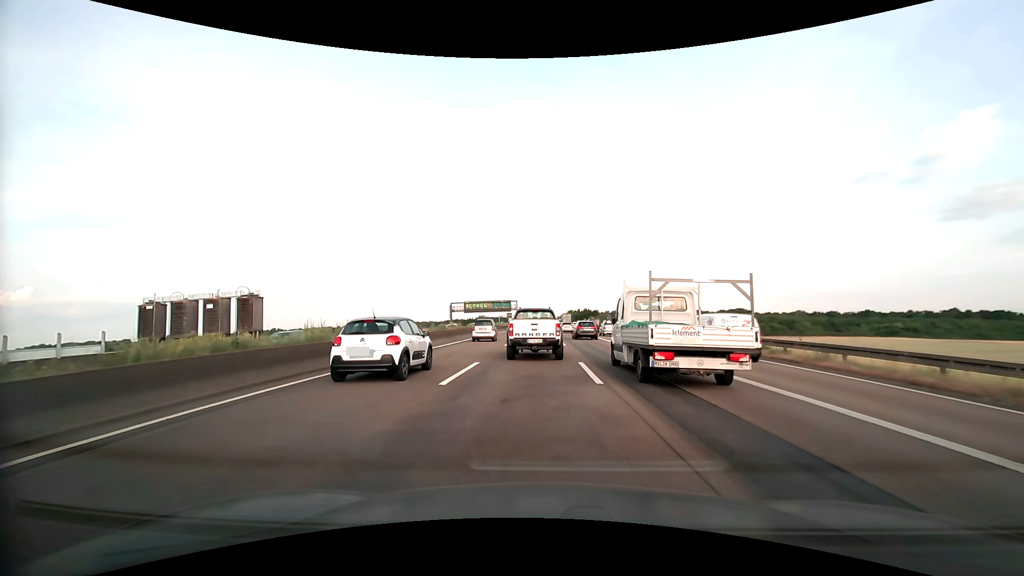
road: motorway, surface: asphalt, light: Day
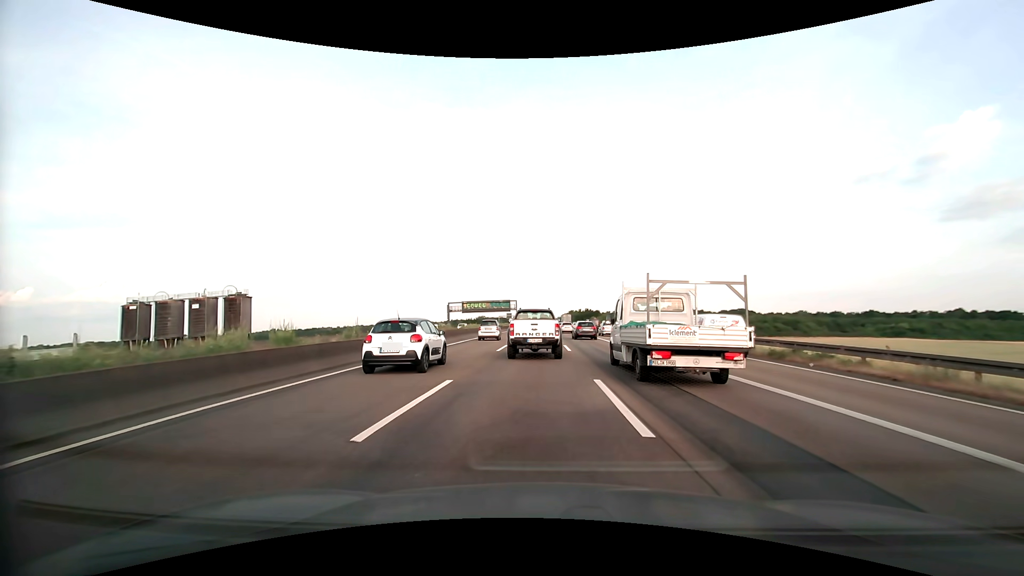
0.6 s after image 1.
(0.0, +5.0) m; 0°
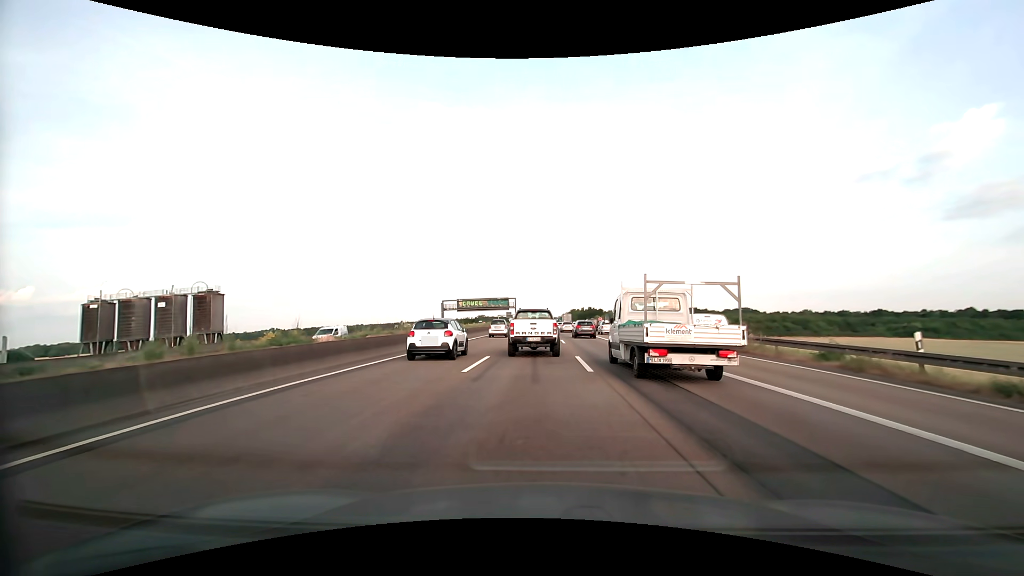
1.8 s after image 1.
(-0.1, +10.3) m; -1°
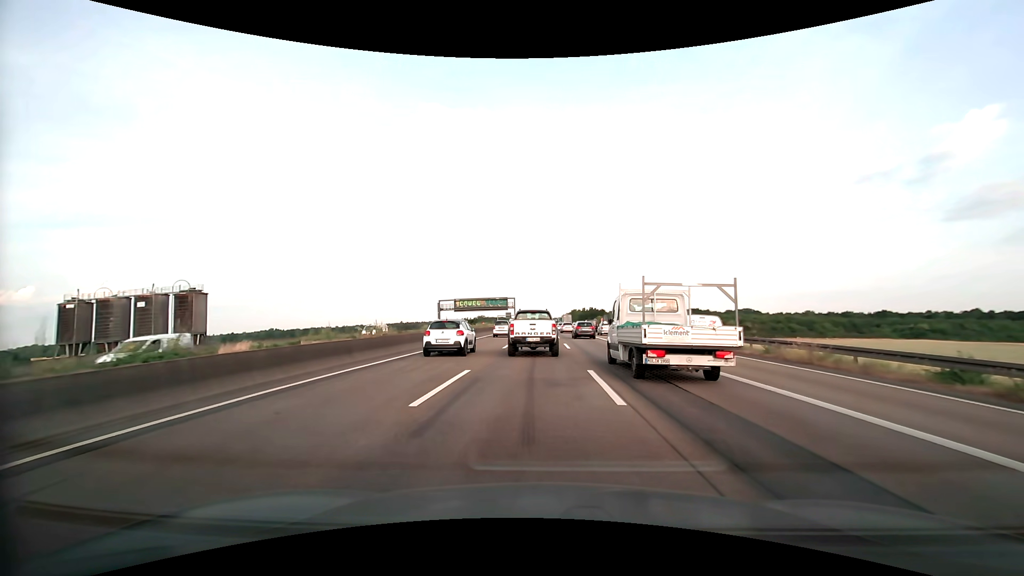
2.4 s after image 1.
(0.0, +5.3) m; 0°
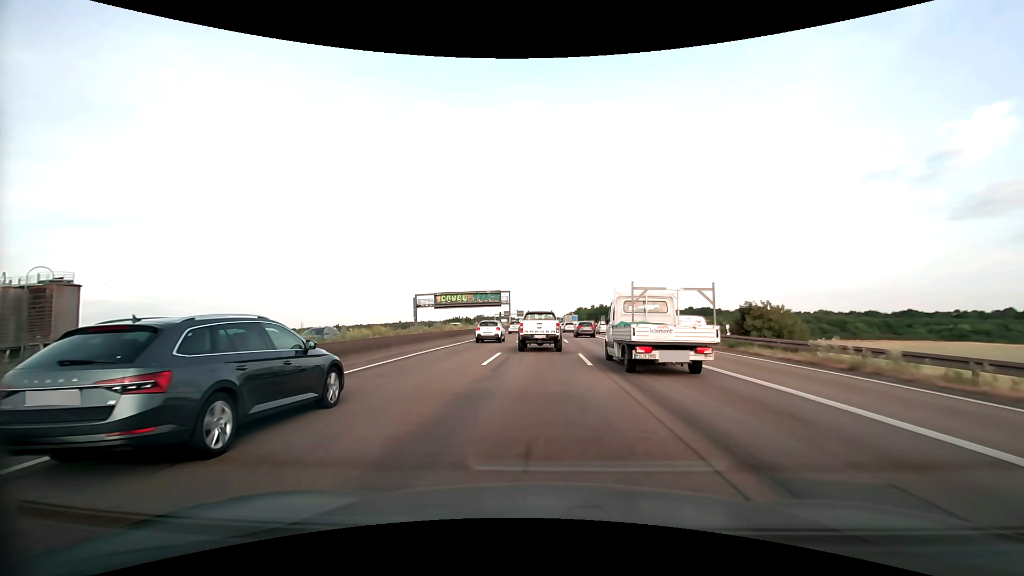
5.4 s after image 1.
(0.0, +28.3) m; 0°
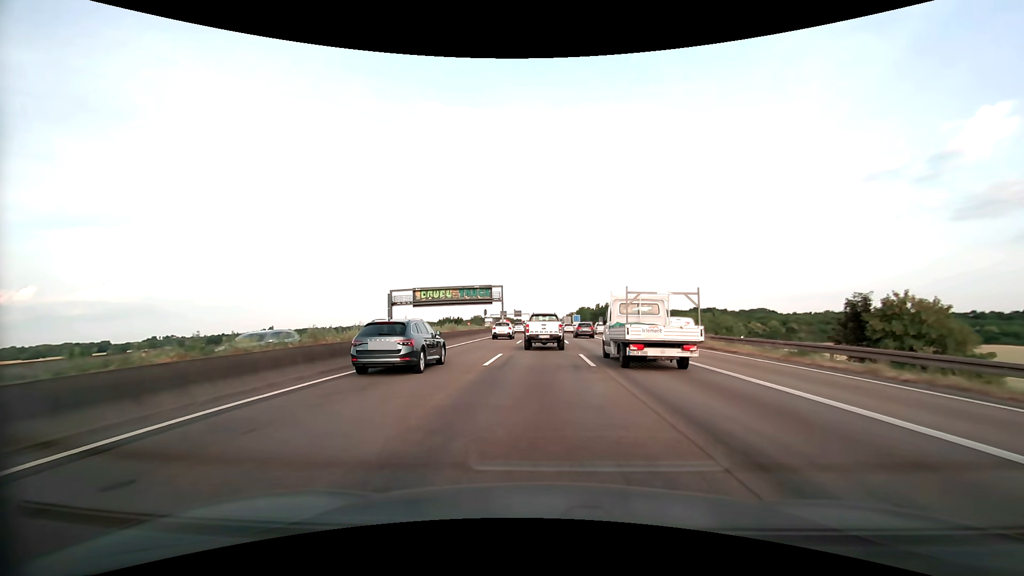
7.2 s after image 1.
(0.0, +18.2) m; 0°
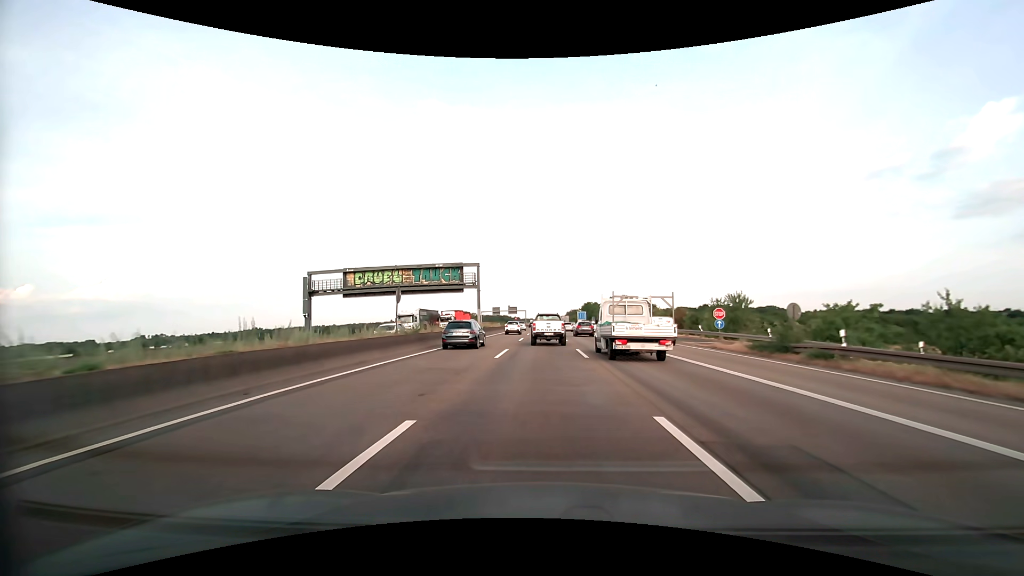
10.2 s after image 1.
(+0.1, +33.2) m; 0°
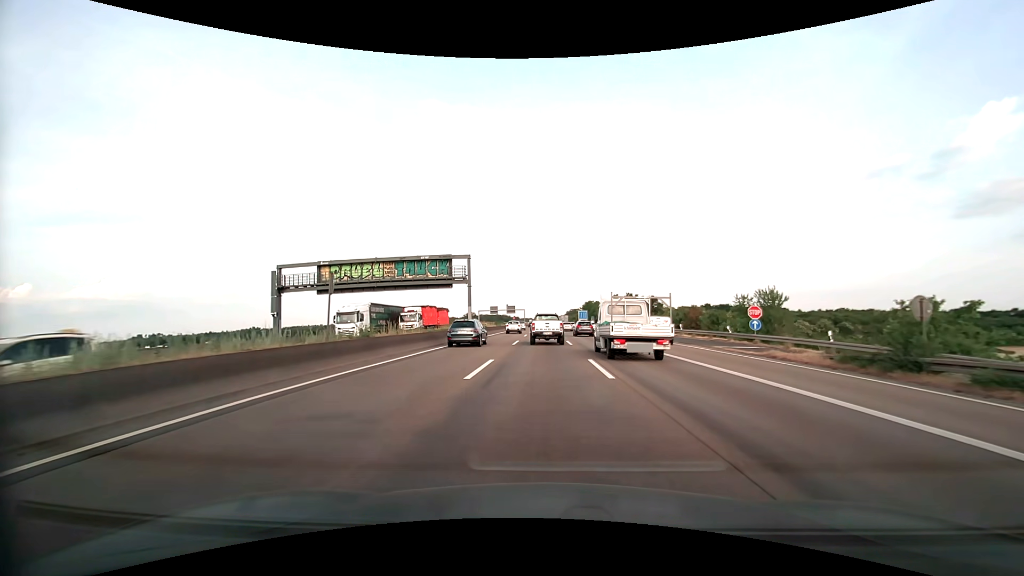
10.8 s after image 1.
(0.0, +7.1) m; 0°
(0, +10) (0, +20) (0, +30) (0, +40) (0, +50) (0, +60) (0, +70) (0, +80) (0, +90) (0, +100) m
